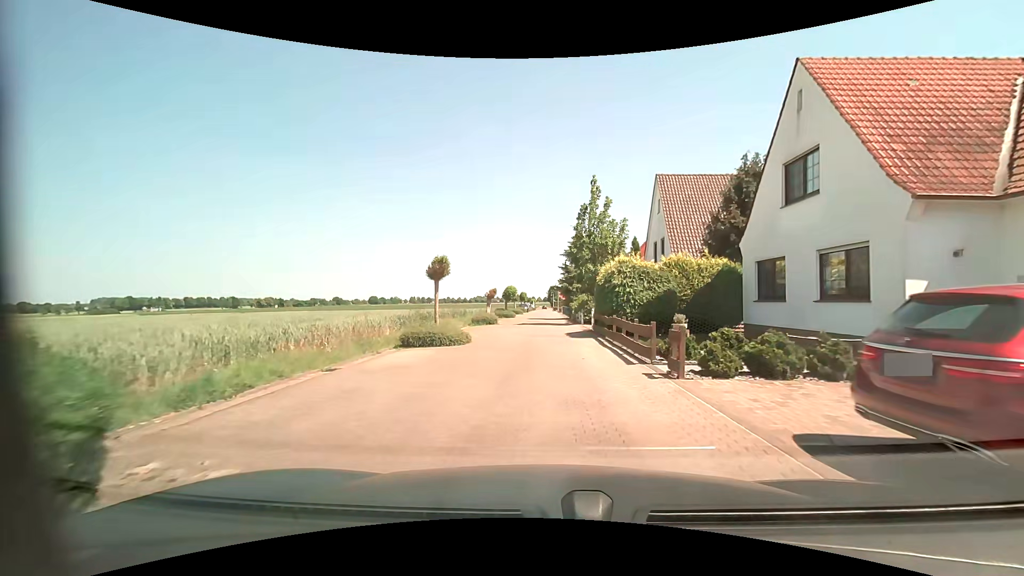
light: Day
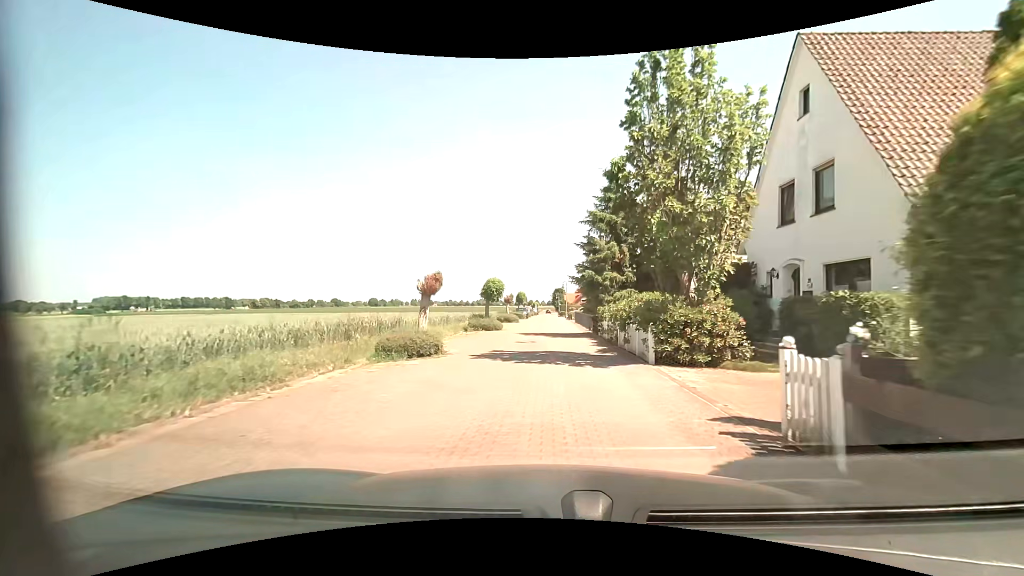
(0.0, +18.3) m; 0°
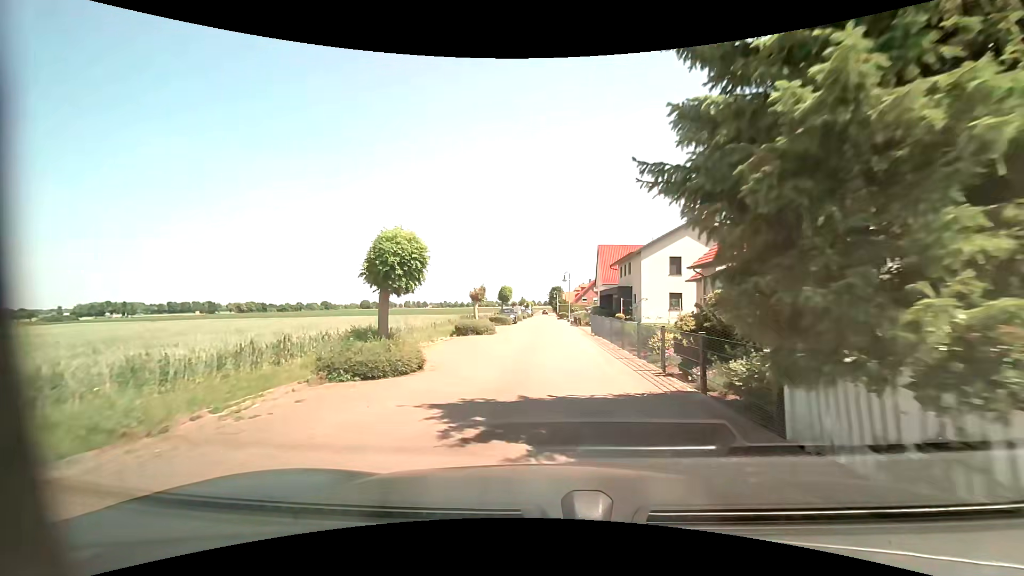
(0.0, +18.2) m; +1°
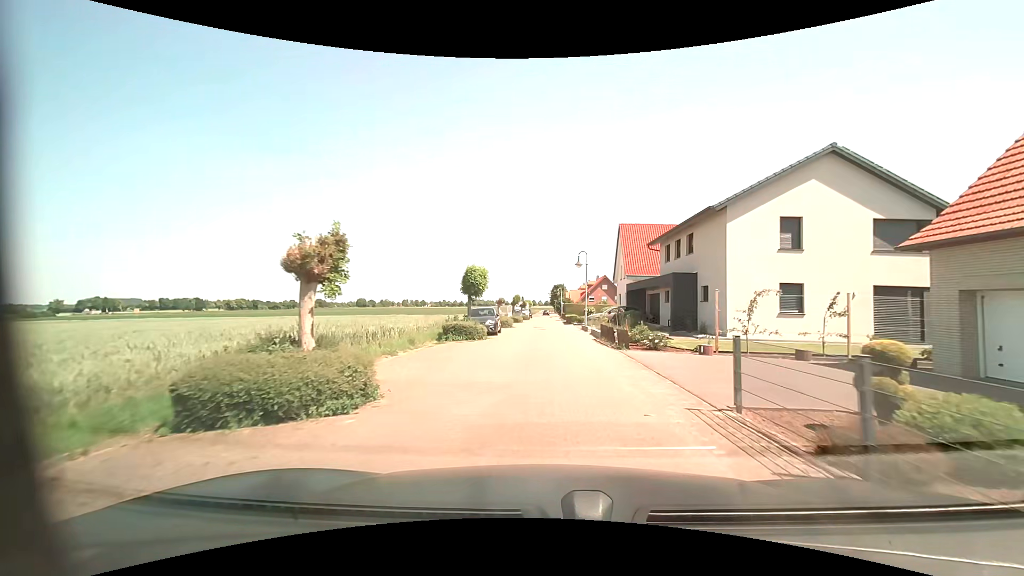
(-0.1, +18.8) m; 0°
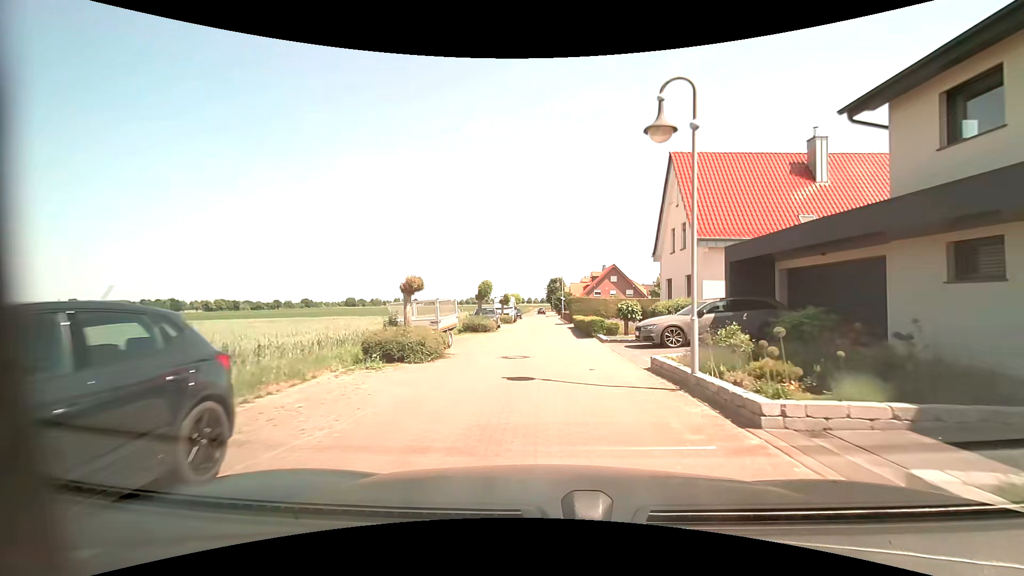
(+0.2, +23.8) m; -1°
